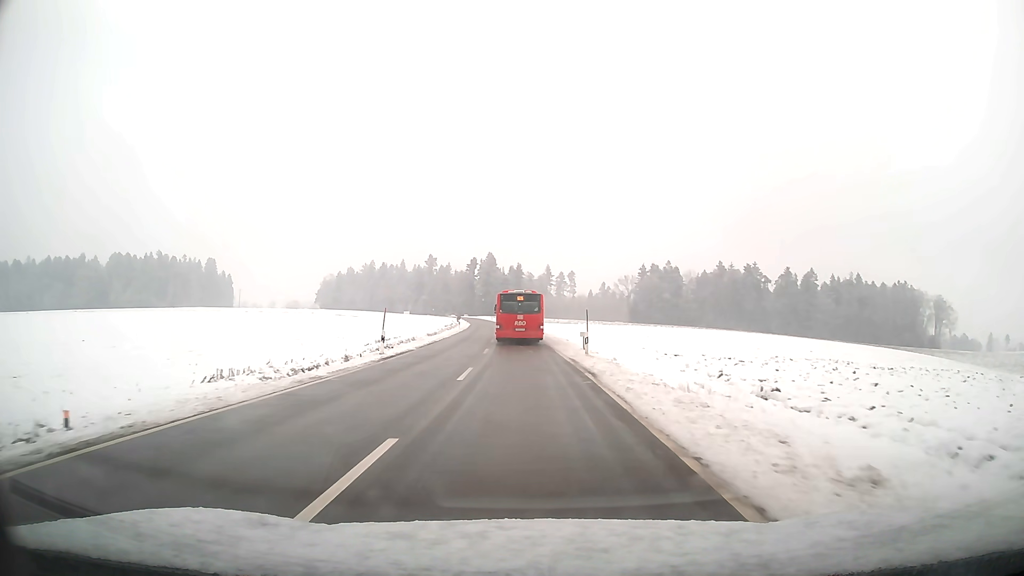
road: tertiary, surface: asphalt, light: Day
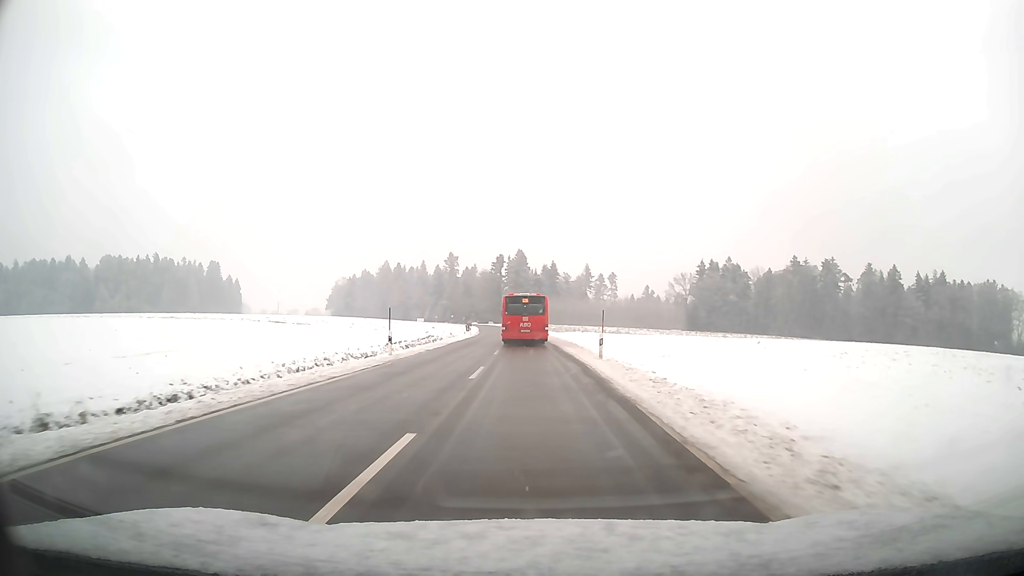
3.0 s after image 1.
(-1.2, +47.5) m; -3°
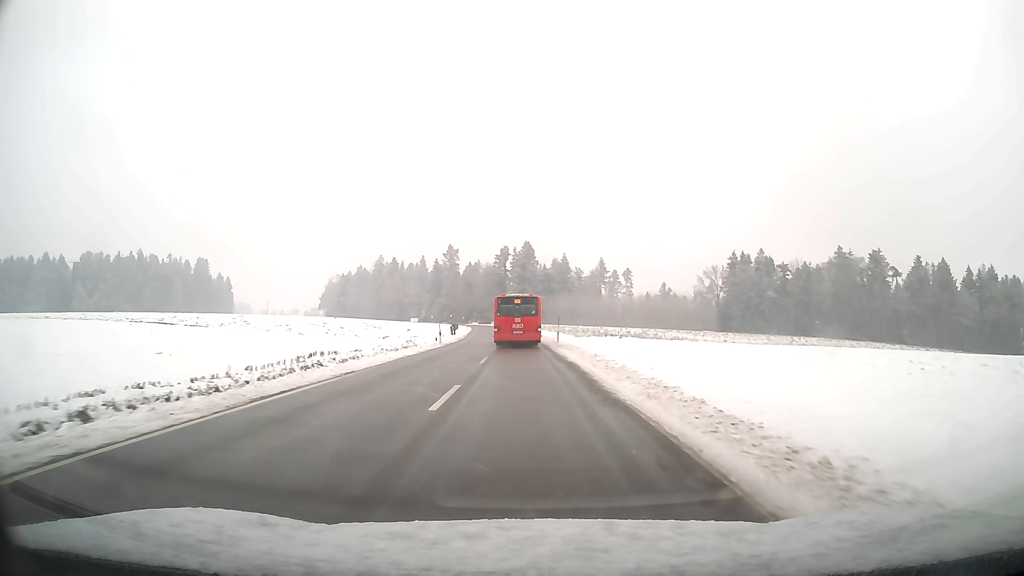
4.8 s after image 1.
(-0.2, +29.6) m; -1°
